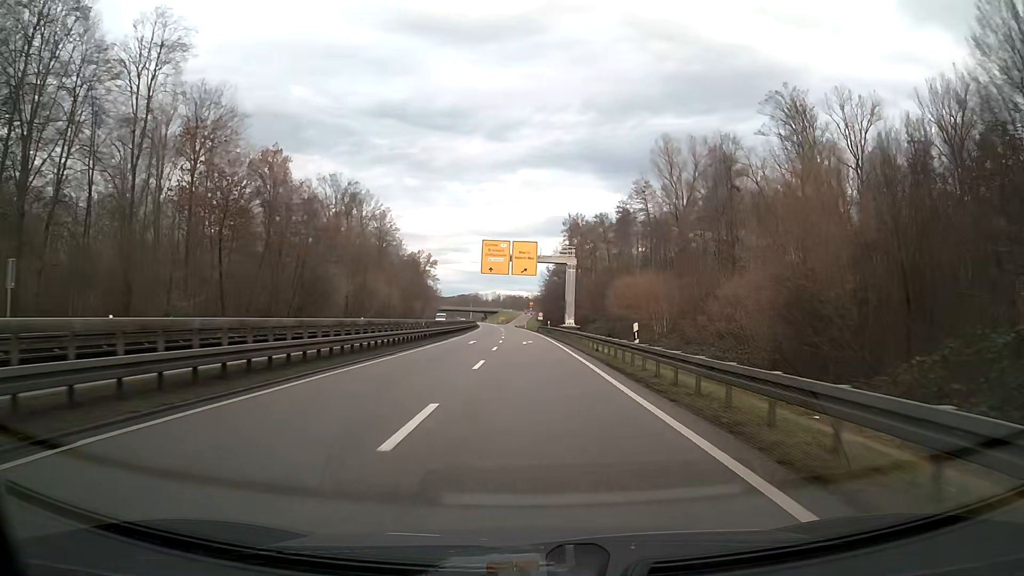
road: trunk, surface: asphalt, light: Day
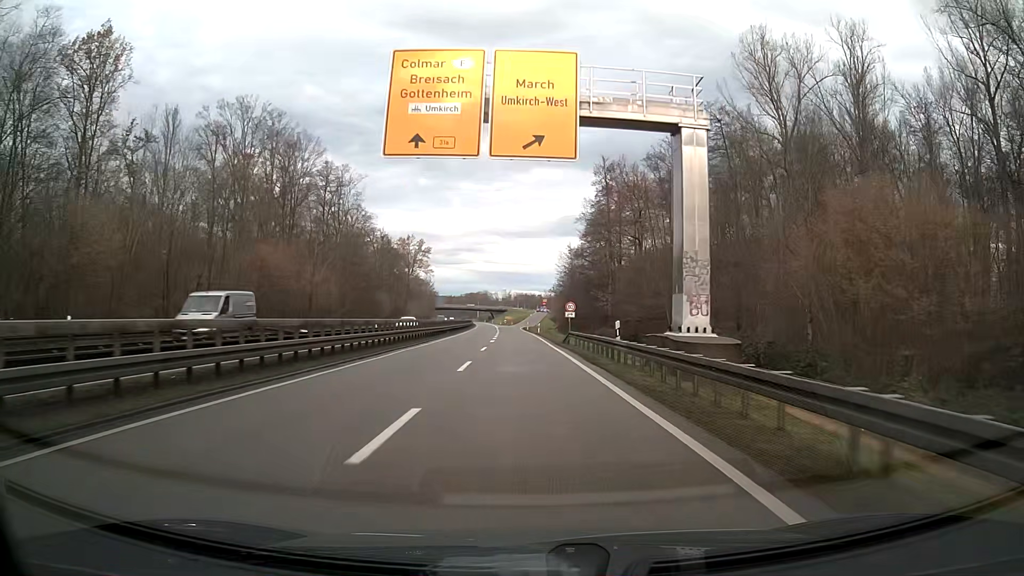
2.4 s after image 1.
(-0.5, +46.8) m; -1°
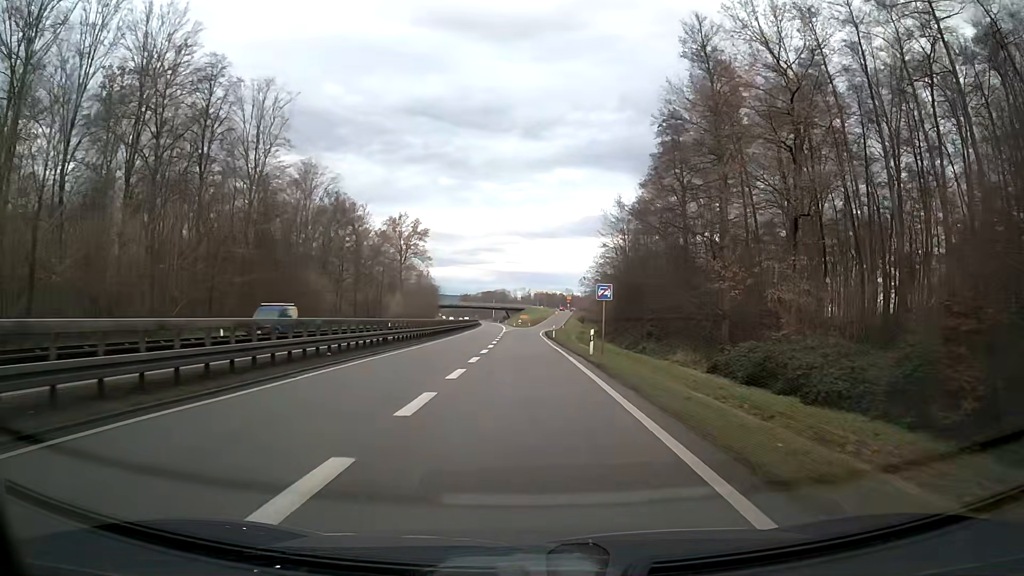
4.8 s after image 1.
(-0.6, +44.5) m; -2°
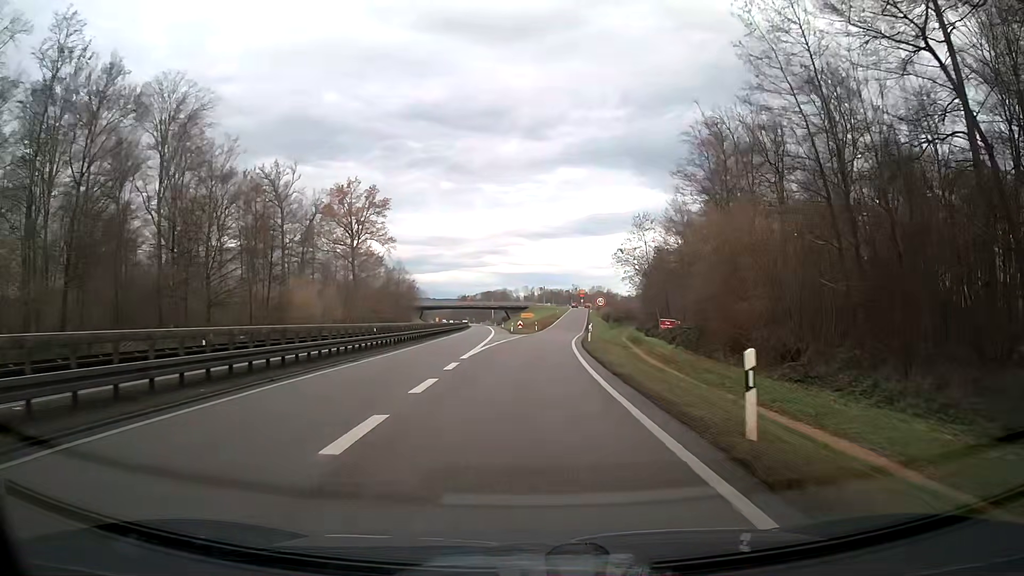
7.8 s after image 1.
(-0.4, +51.0) m; 0°
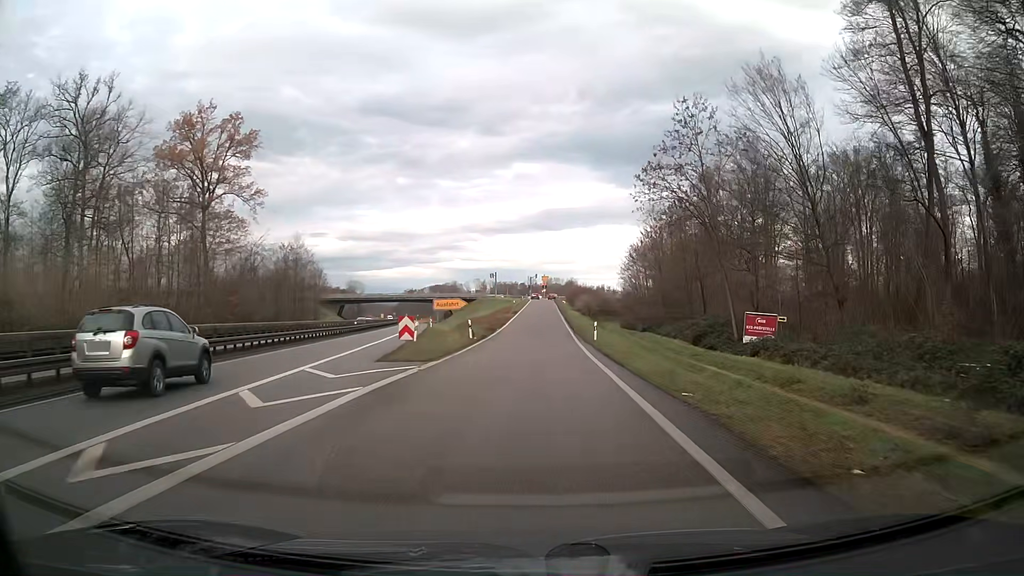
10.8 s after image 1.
(+1.4, +45.9) m; +4°
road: trunk_link
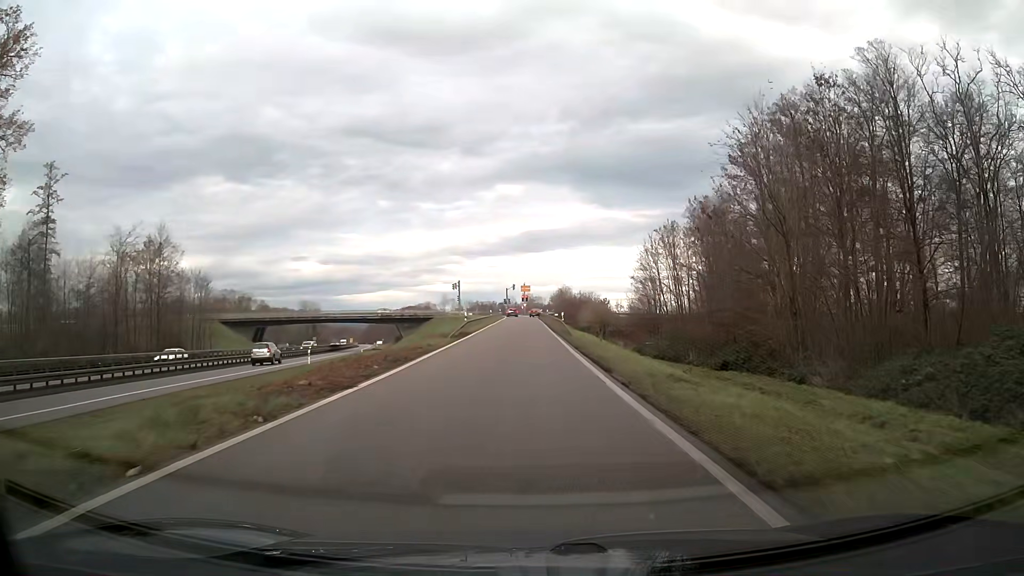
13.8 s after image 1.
(+0.8, +42.2) m; +1°
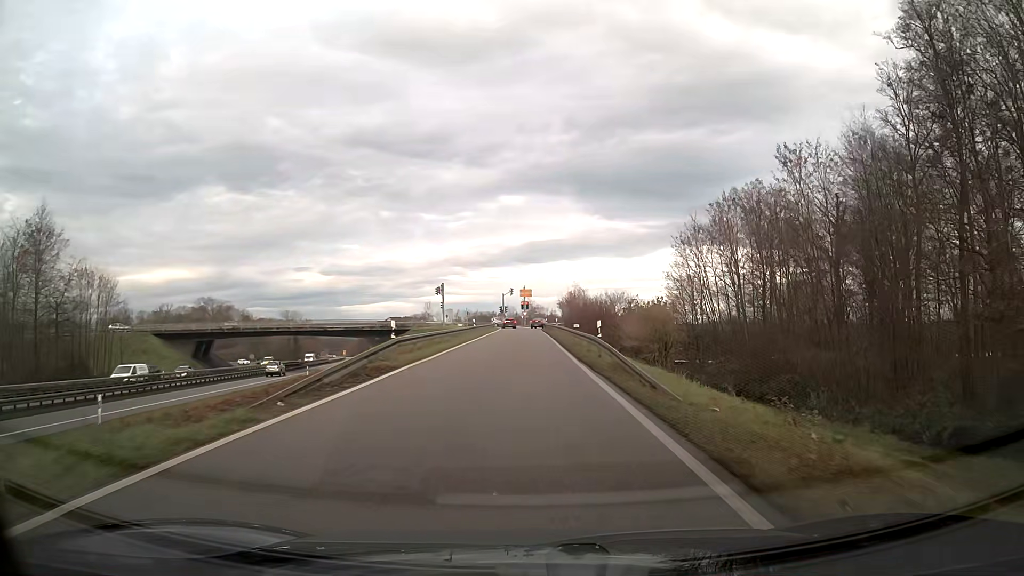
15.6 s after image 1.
(0.0, +24.6) m; 0°
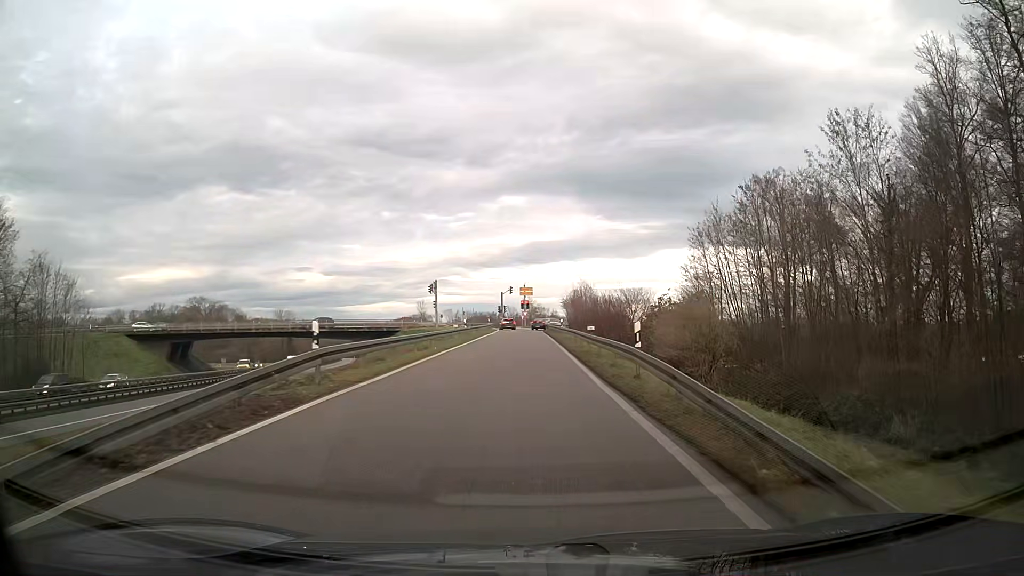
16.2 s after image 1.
(0.0, +8.0) m; 0°
